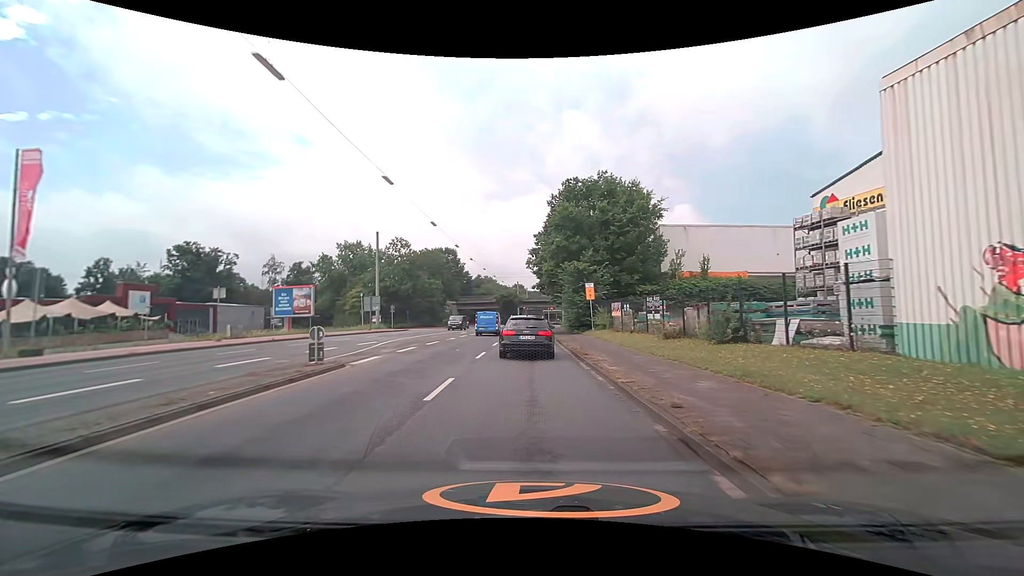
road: secondary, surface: asphalt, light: Day
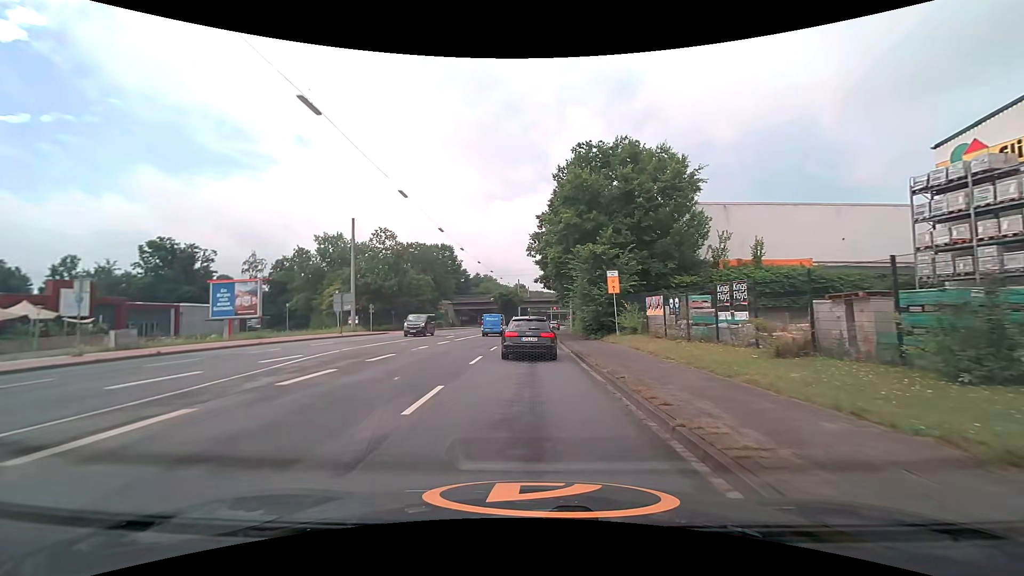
(+0.1, +9.9) m; +1°
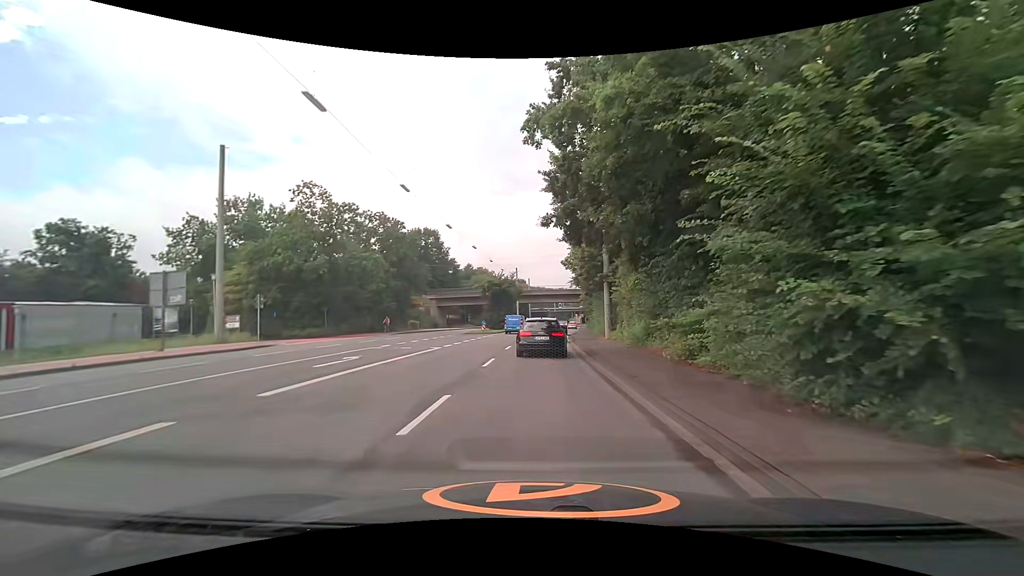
(-0.3, +24.8) m; -1°
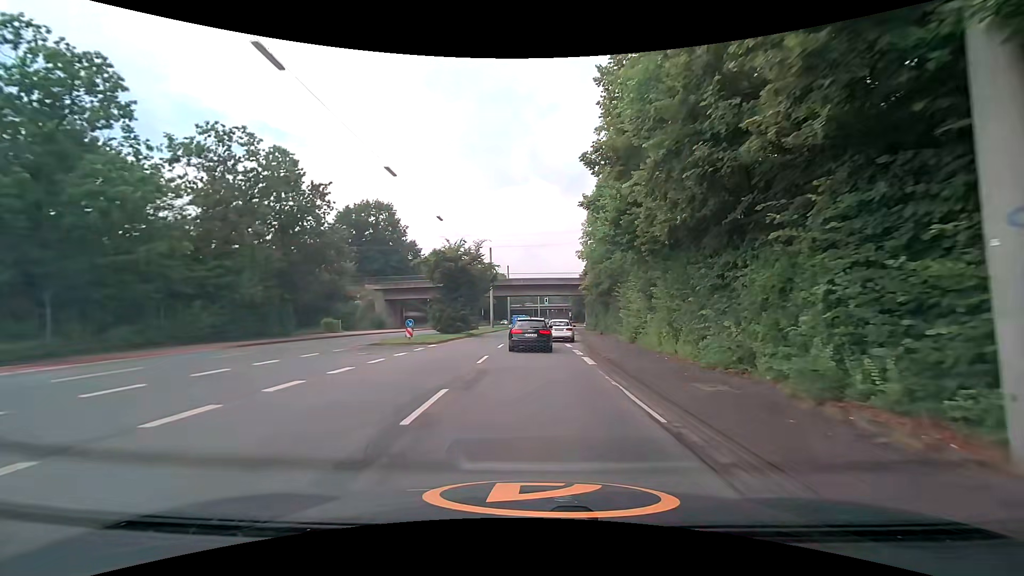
(+0.8, +26.3) m; +3°
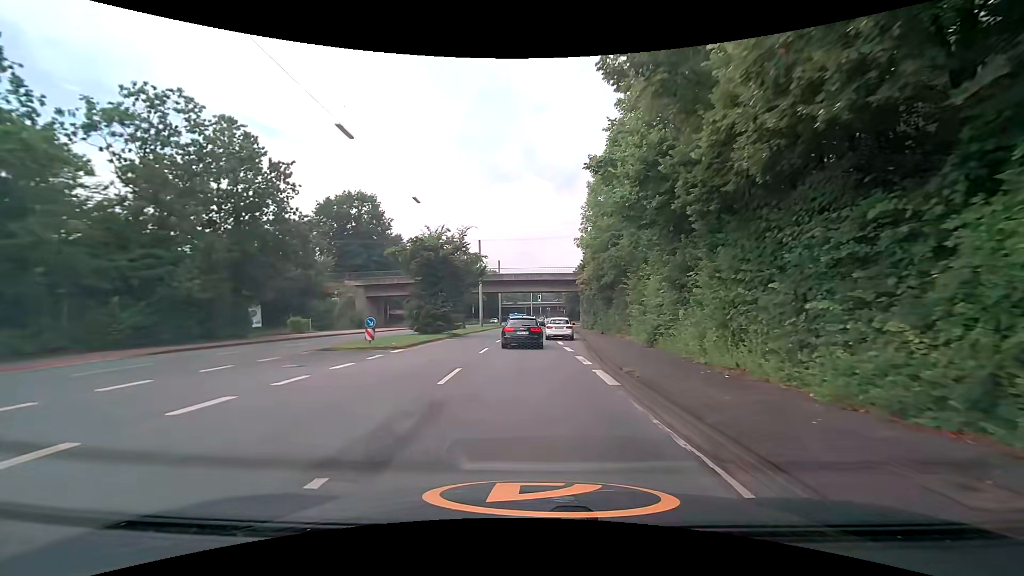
(+0.1, +5.3) m; +1°
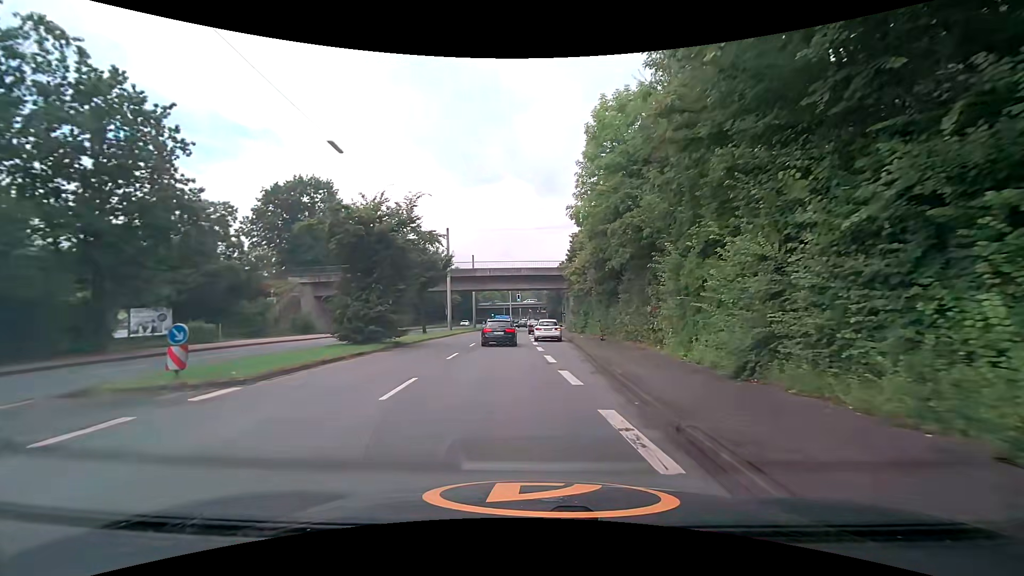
(+0.3, +10.4) m; +3°
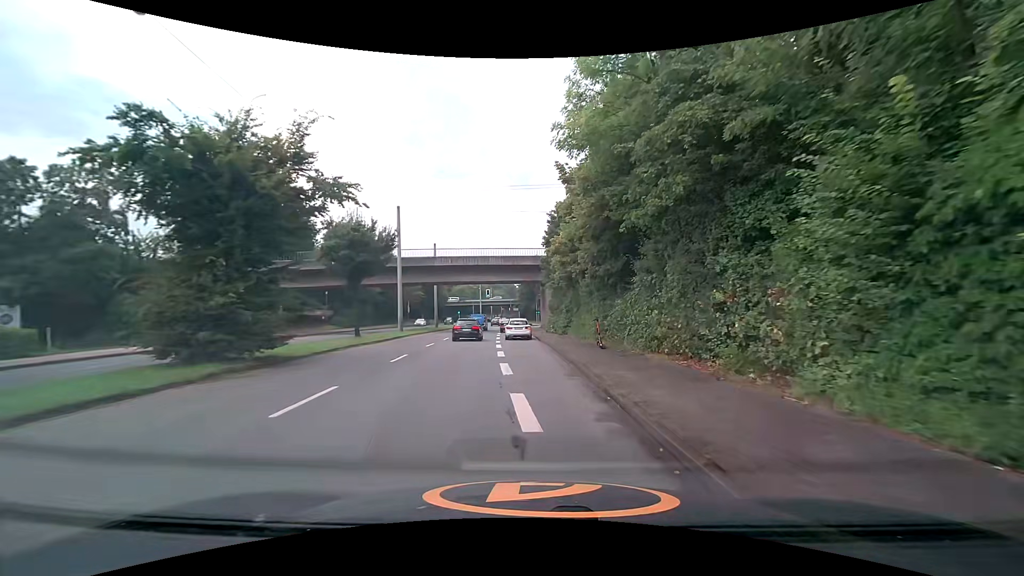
(+0.3, +10.3) m; +3°
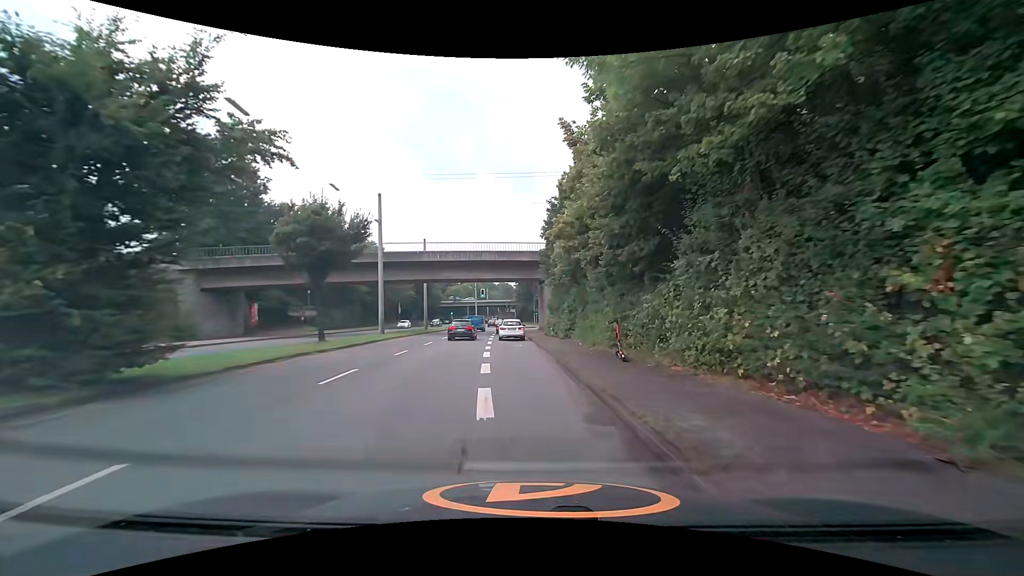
(0.0, +5.2) m; +1°
